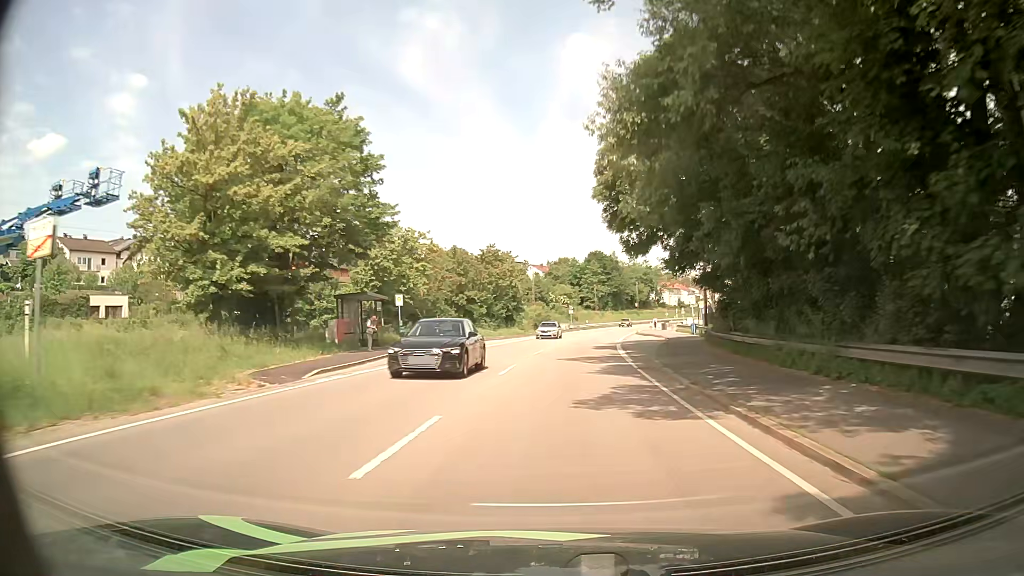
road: primary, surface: asphalt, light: Day
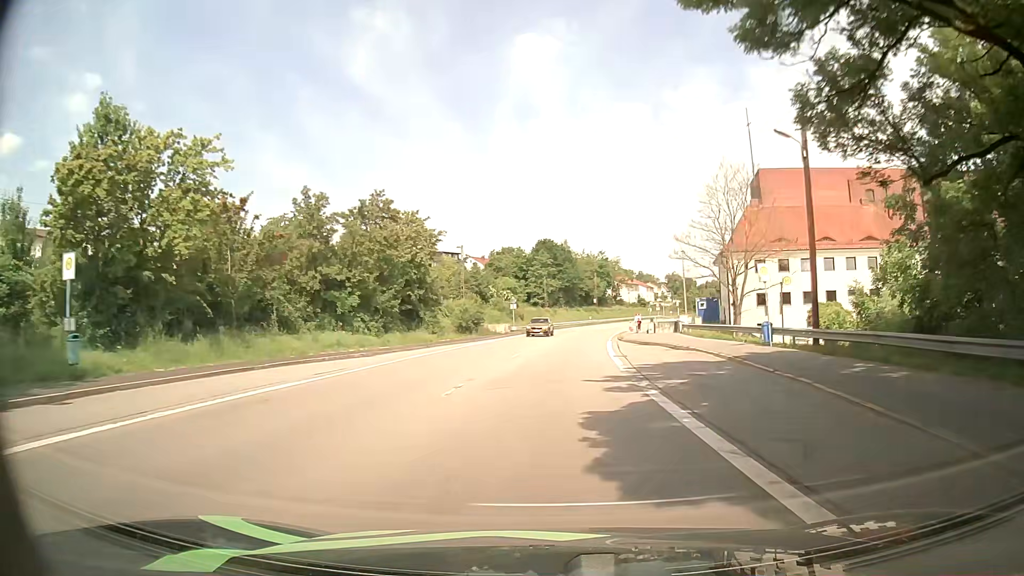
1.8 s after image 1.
(+1.2, +29.5) m; +4°
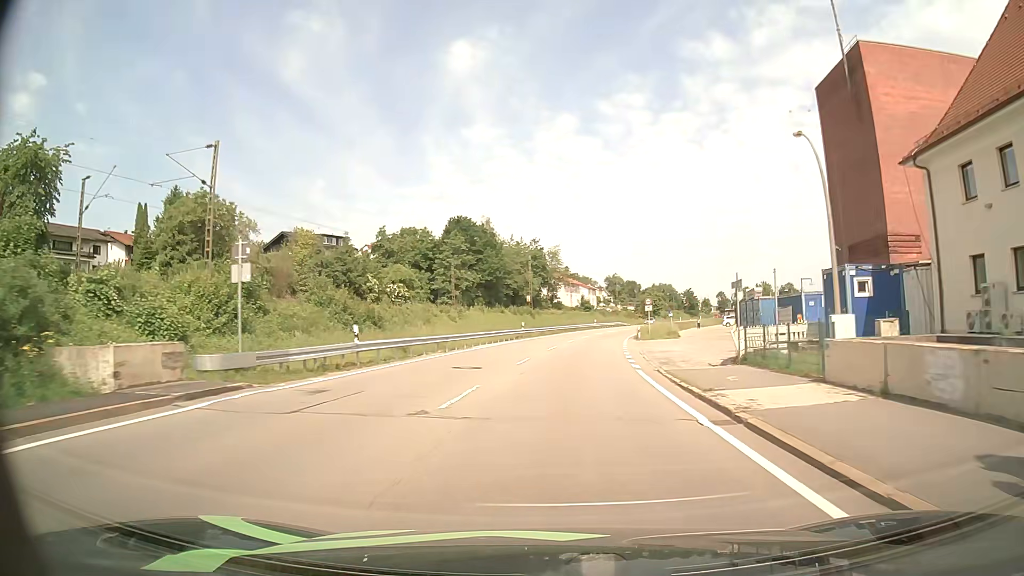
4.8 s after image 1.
(+2.5, +49.4) m; +6°
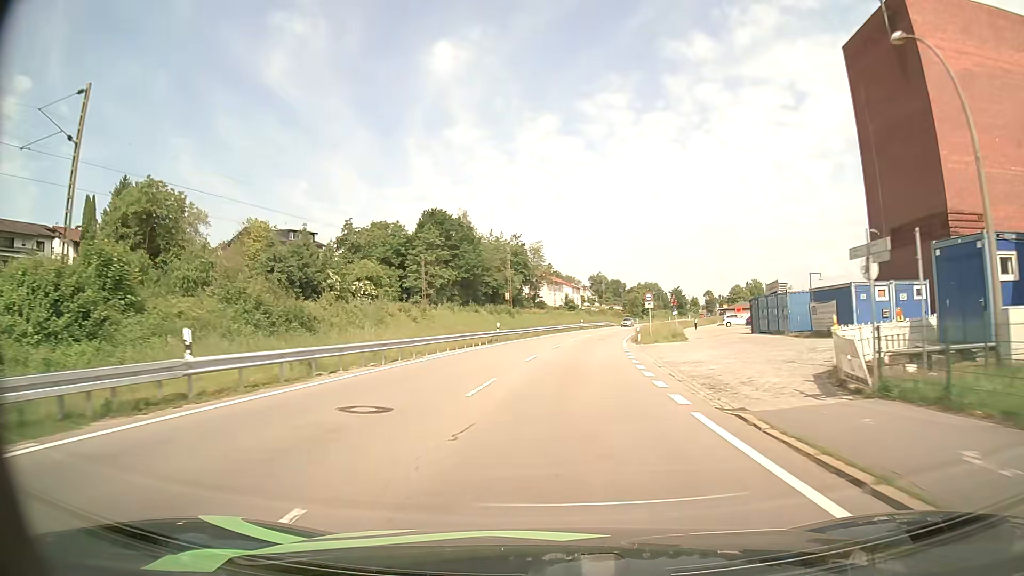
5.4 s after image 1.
(+0.1, +9.9) m; +1°
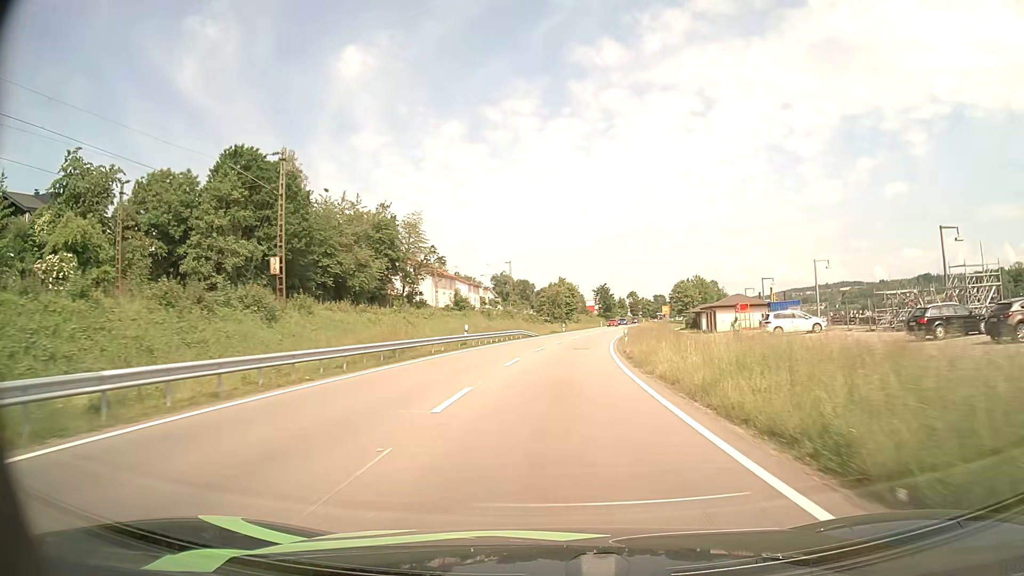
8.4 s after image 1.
(+3.7, +49.8) m; +8°
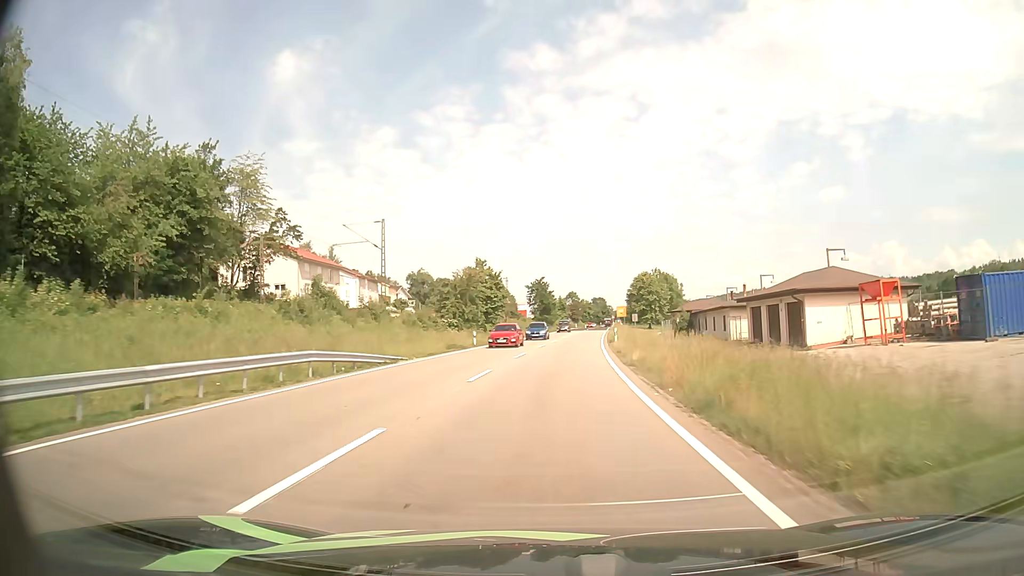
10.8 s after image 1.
(+2.1, +41.9) m; +6°
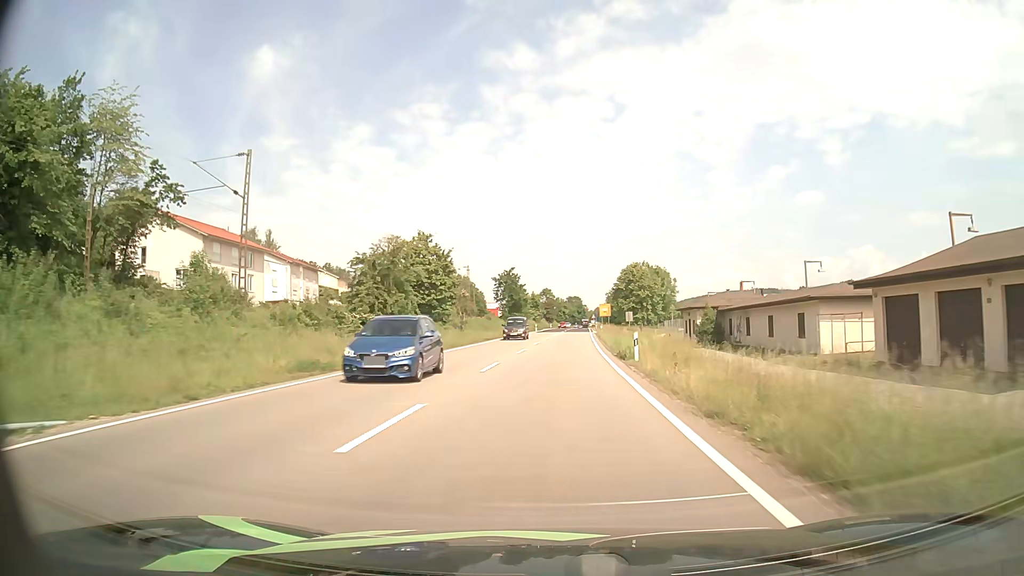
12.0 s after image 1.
(+0.5, +21.6) m; +2°
